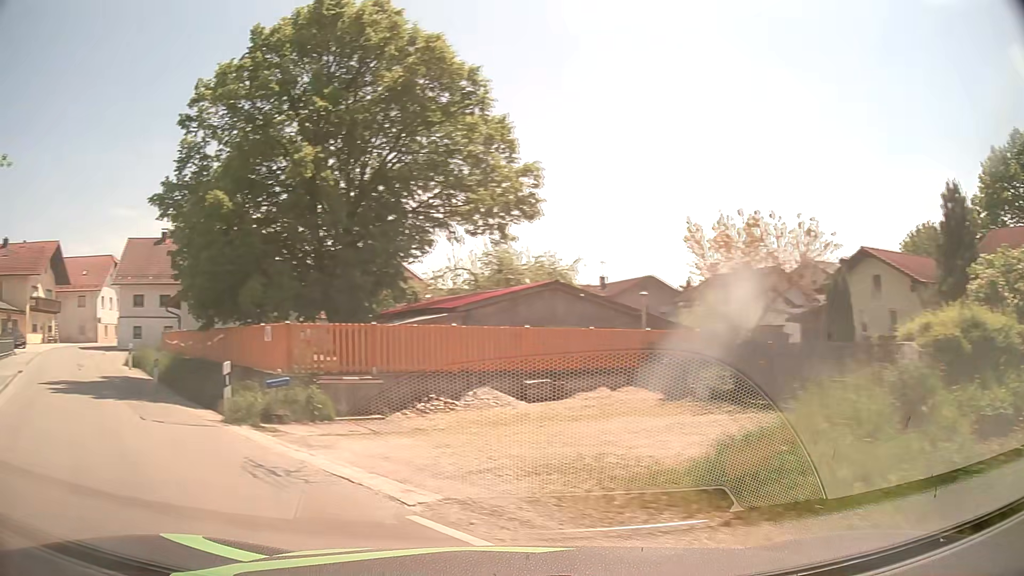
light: Day
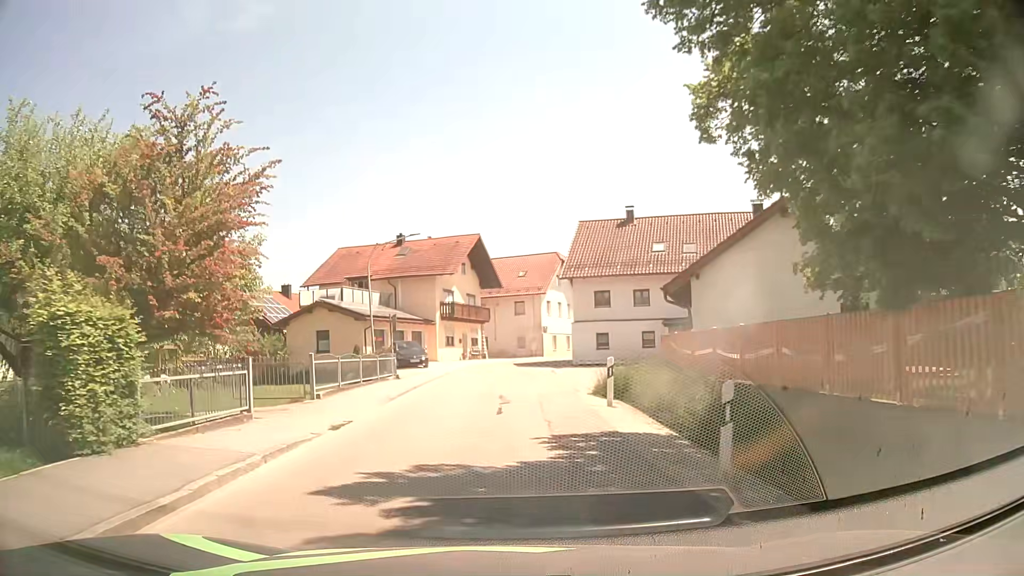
(-7.1, +12.8) m; -38°
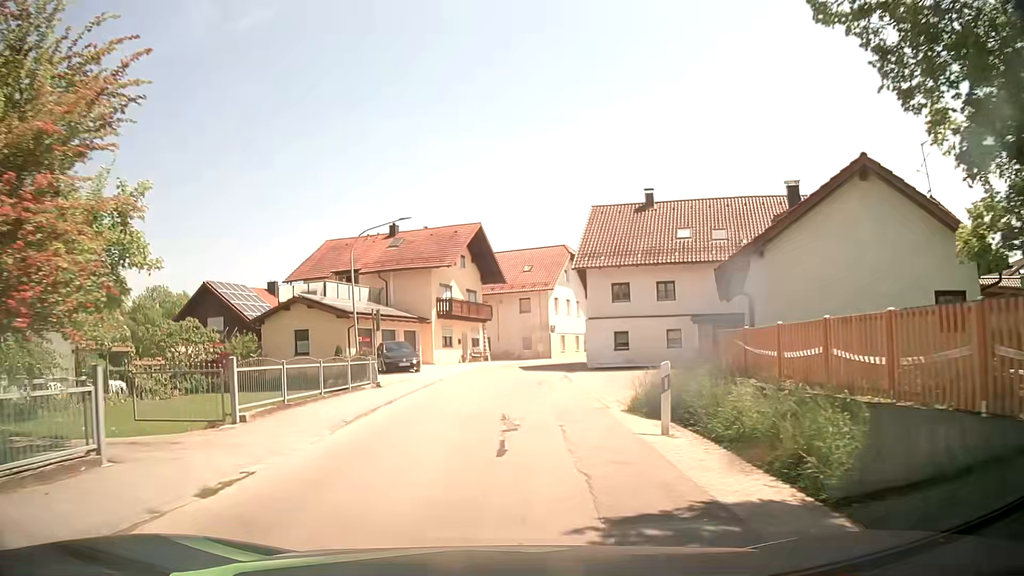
(0.0, +5.2) m; 0°
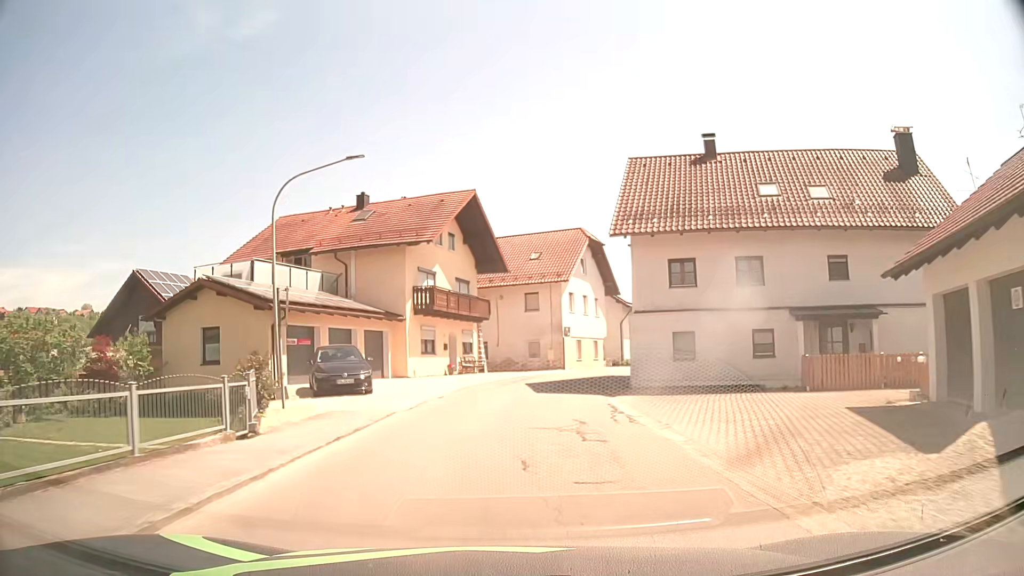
(+0.1, +11.8) m; +1°
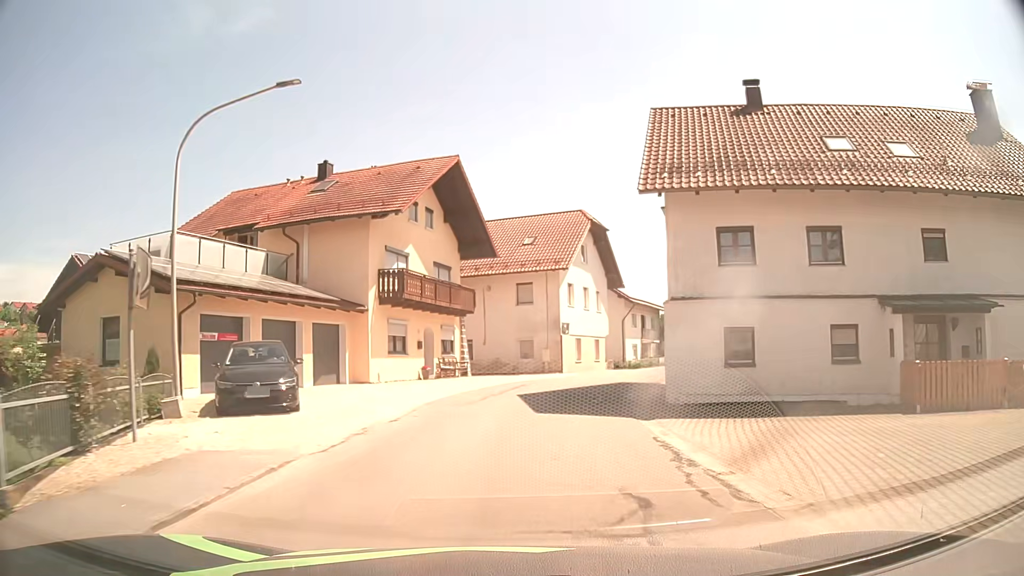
(0.0, +6.3) m; +1°
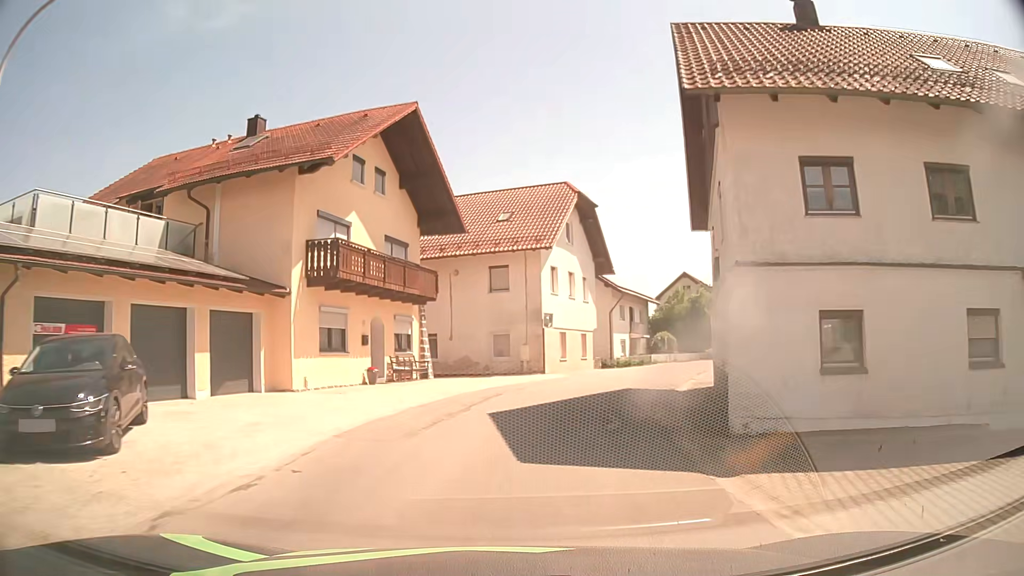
(+0.1, +6.2) m; +3°
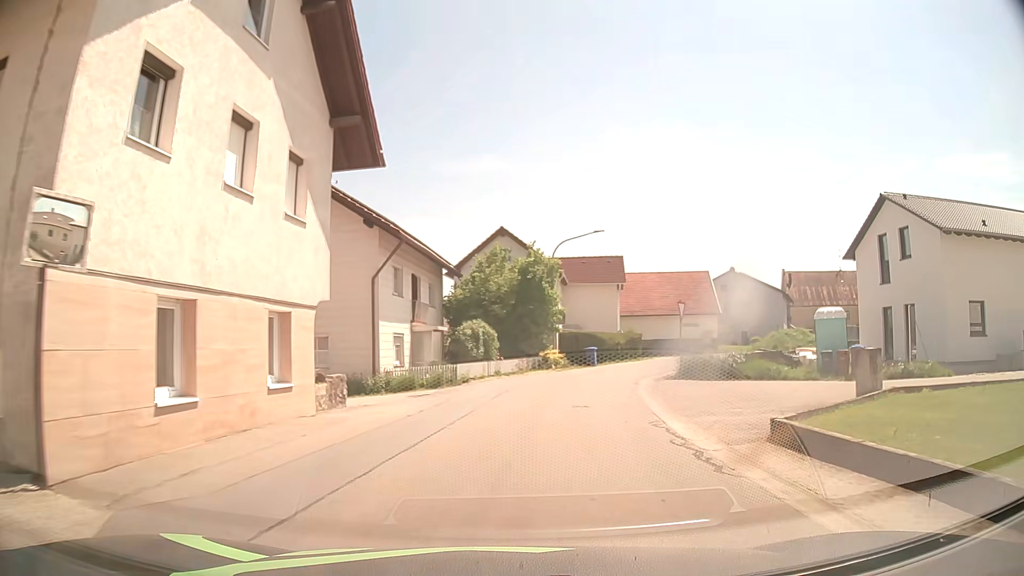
(+3.4, +24.0) m; +18°
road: tertiary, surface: asphalt
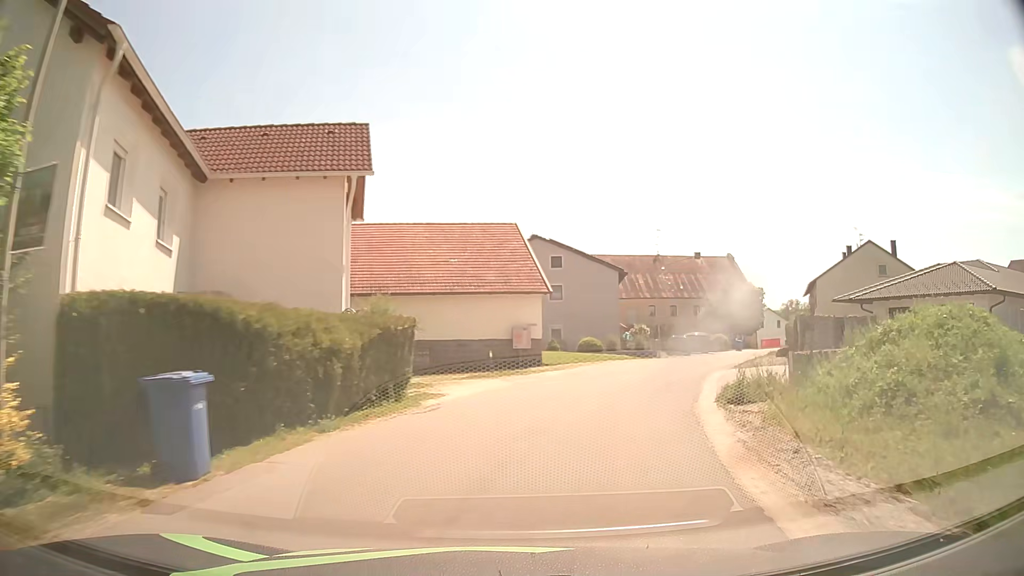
(+4.8, +30.3) m; +22°
(+1, +10) (+3, +20) (+7, +29) (+12, +38) (+16, +47) (+21, +55) (+26, +64) (+31, +73) (+36, +82) (+38, +91) m
